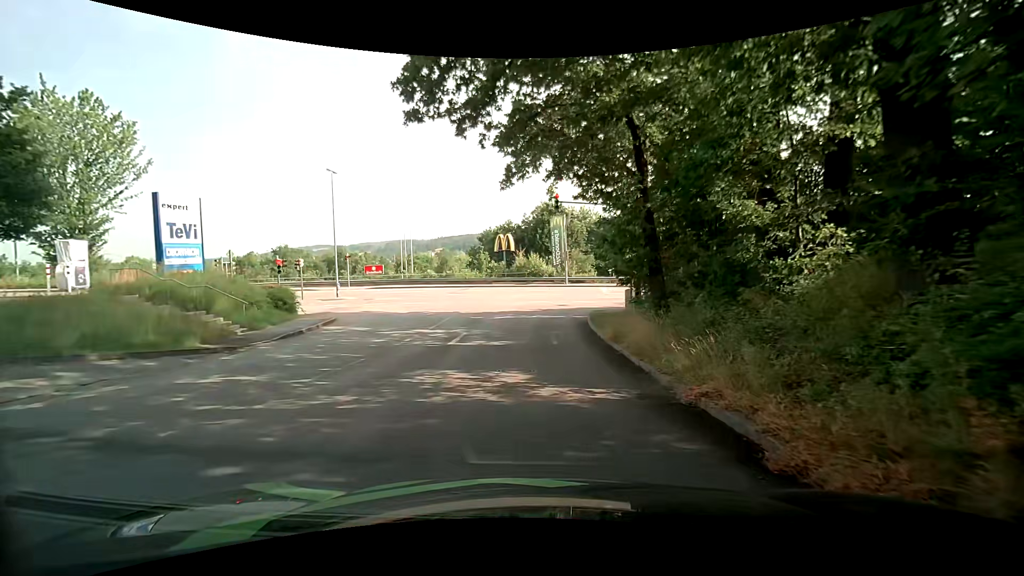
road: residential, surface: asphalt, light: Day
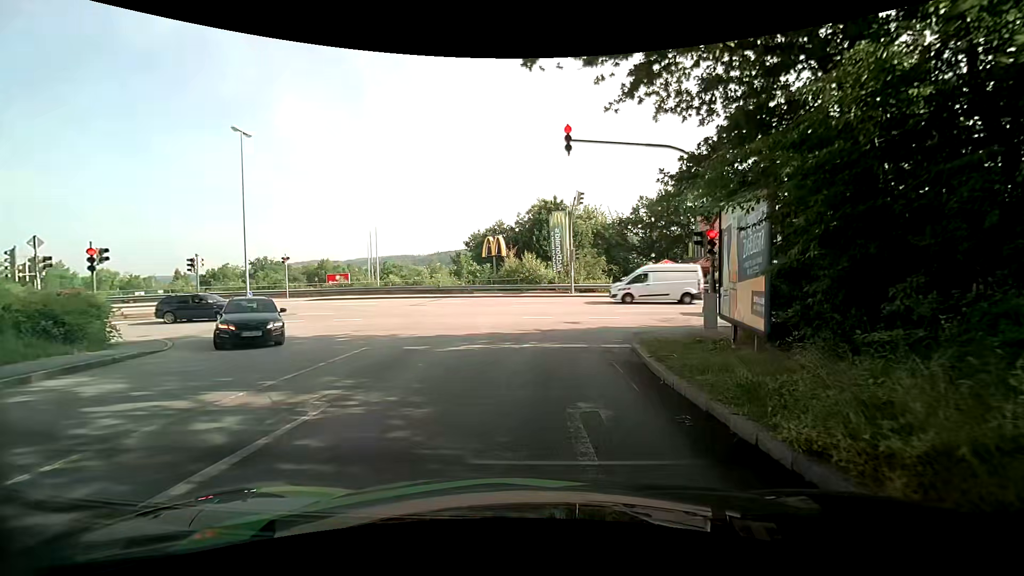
(-0.4, +11.8) m; -1°
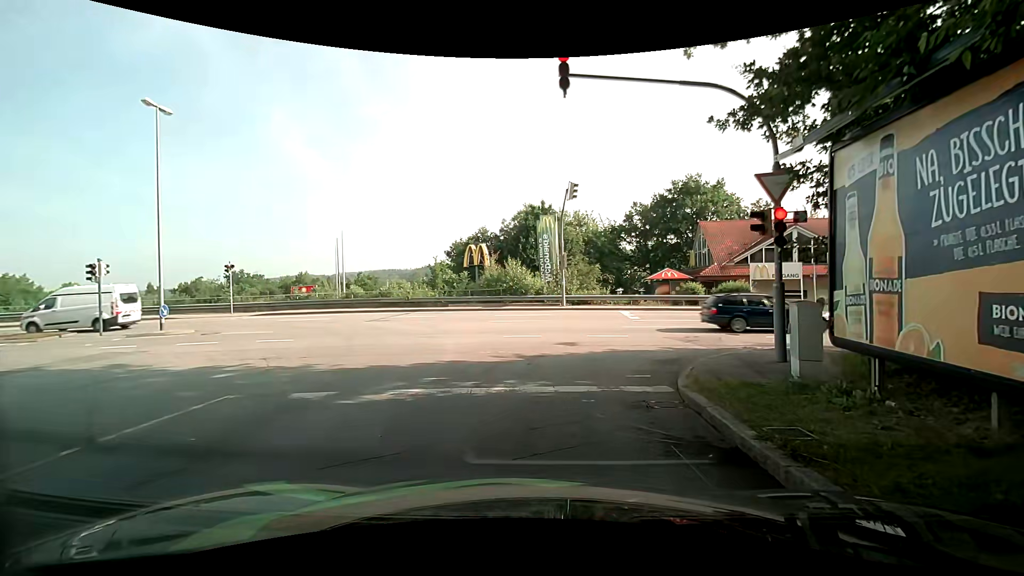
(0.0, +5.1) m; +1°
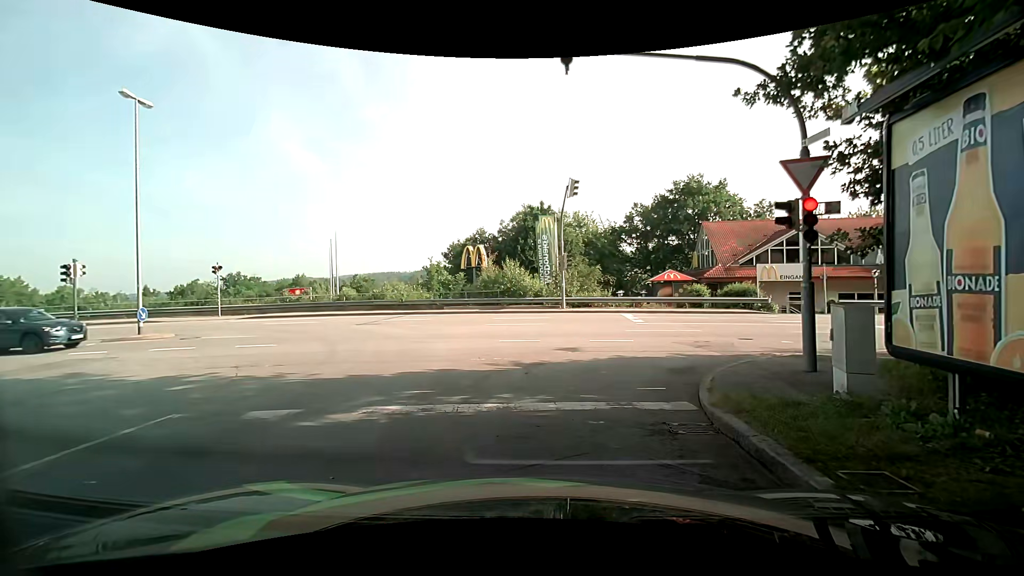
(0.0, +1.1) m; +1°
